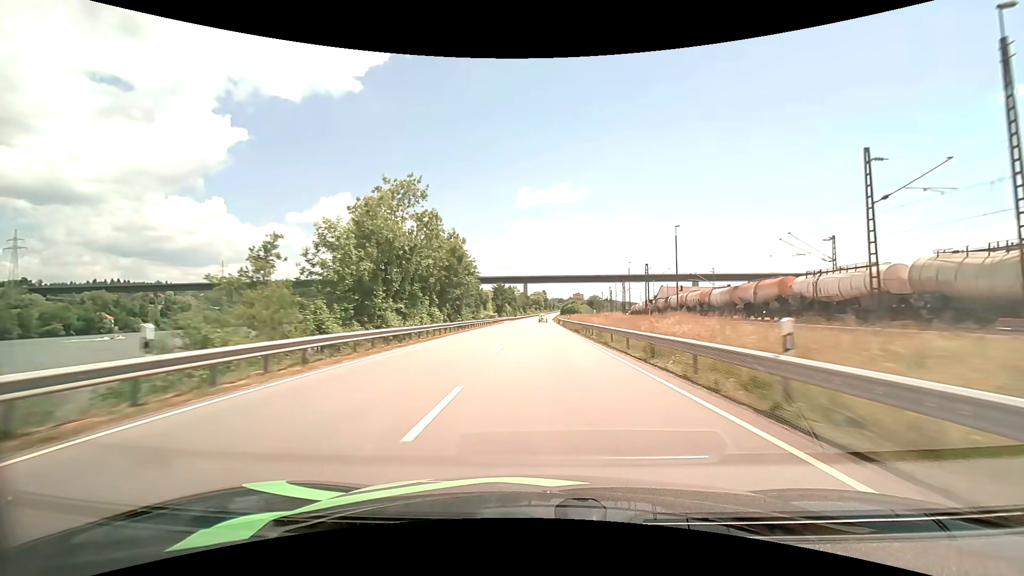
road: primary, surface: asphalt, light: Day
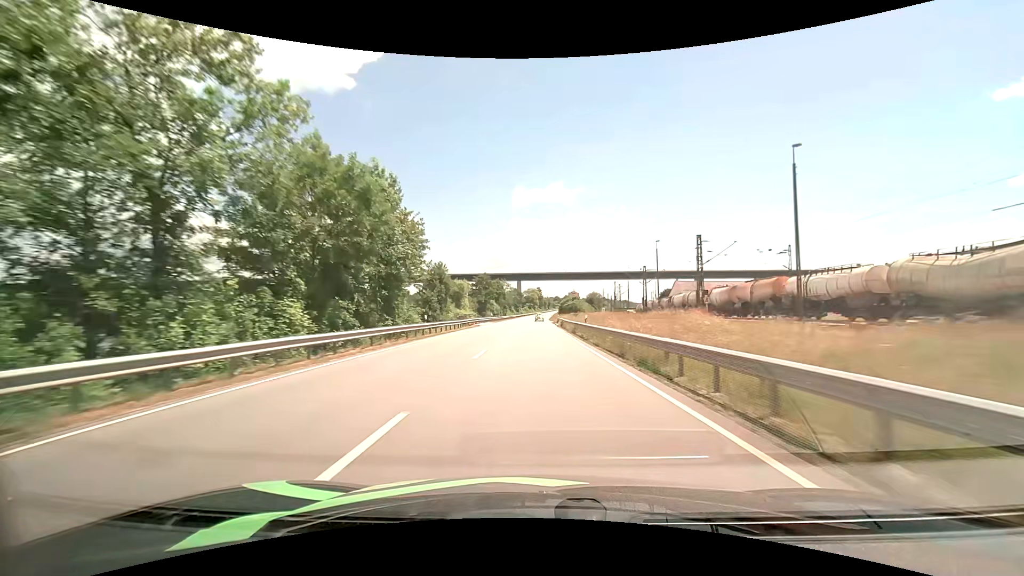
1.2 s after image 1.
(+0.2, +26.7) m; +1°
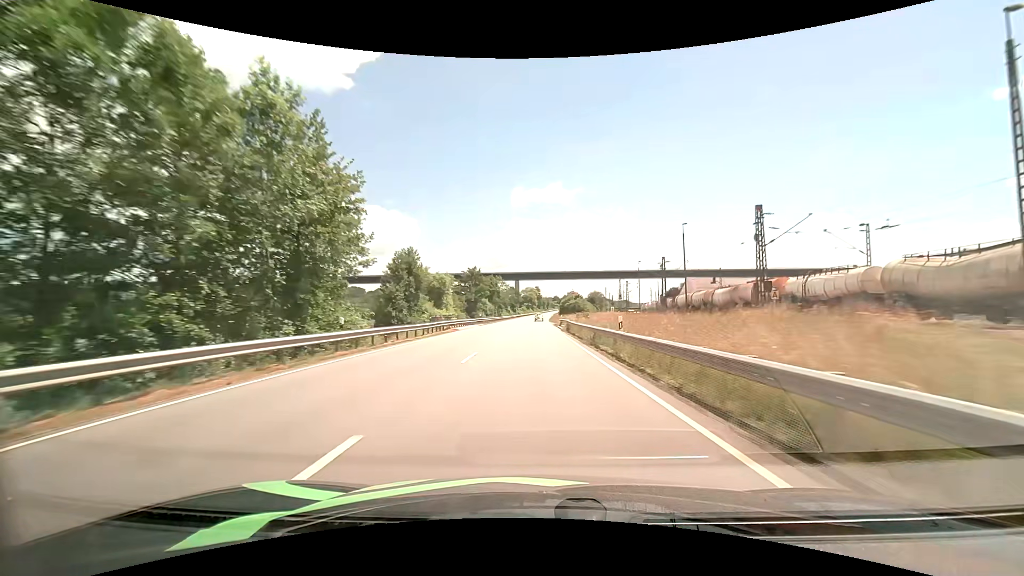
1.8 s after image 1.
(0.0, +13.4) m; 0°
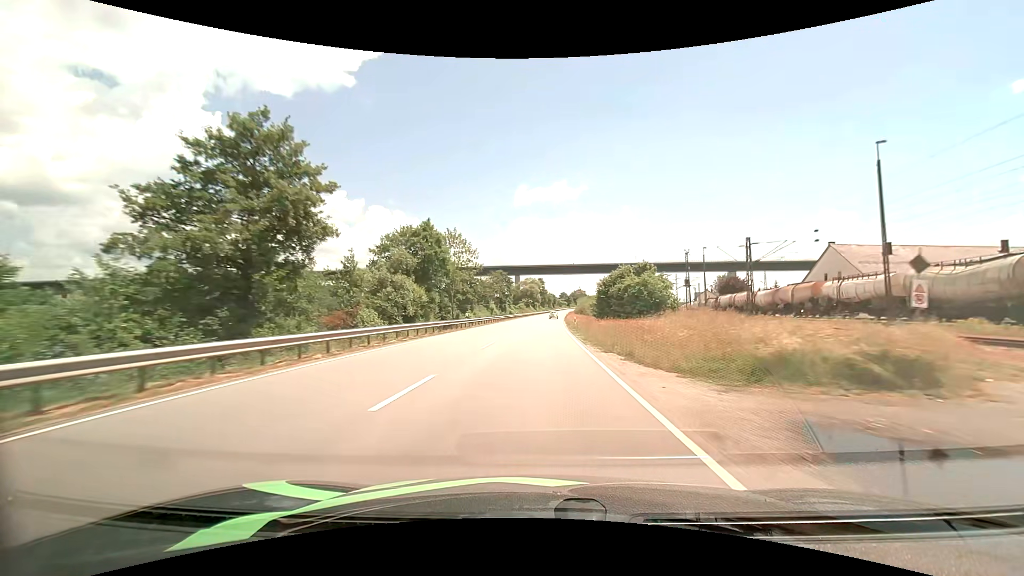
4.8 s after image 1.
(+0.1, +67.1) m; 0°
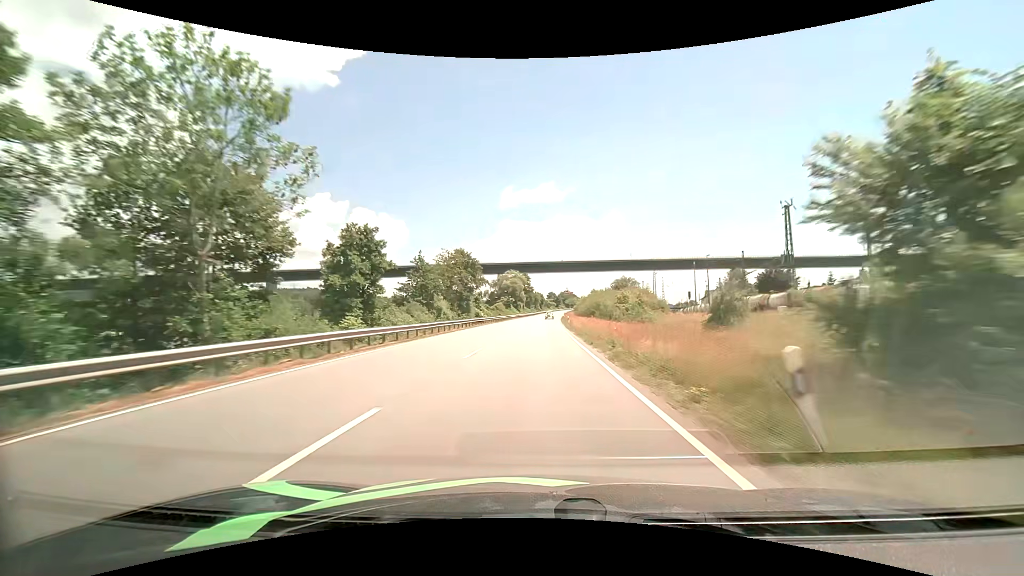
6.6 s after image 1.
(+0.5, +39.9) m; +1°
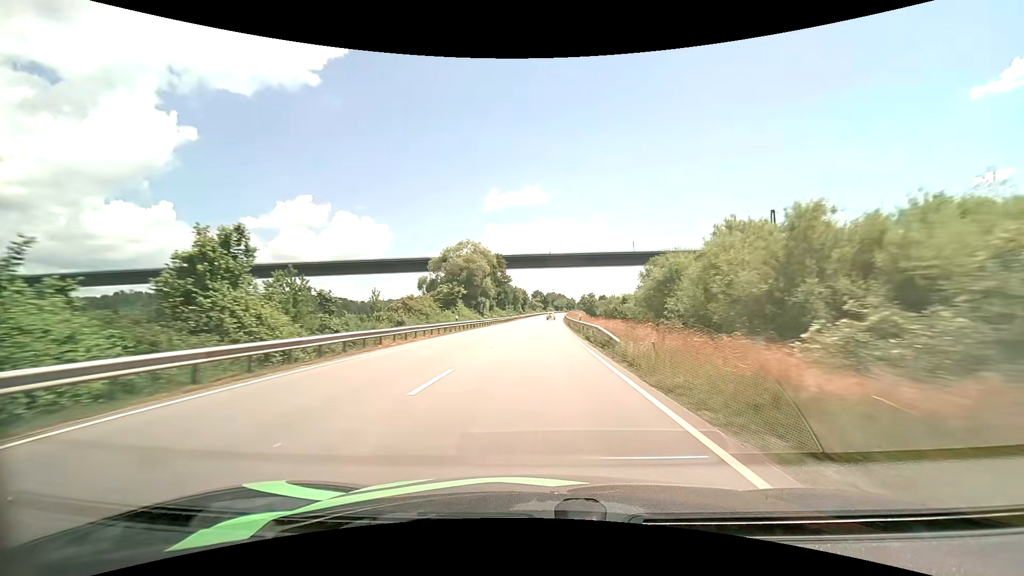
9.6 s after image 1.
(+1.0, +66.9) m; +2°
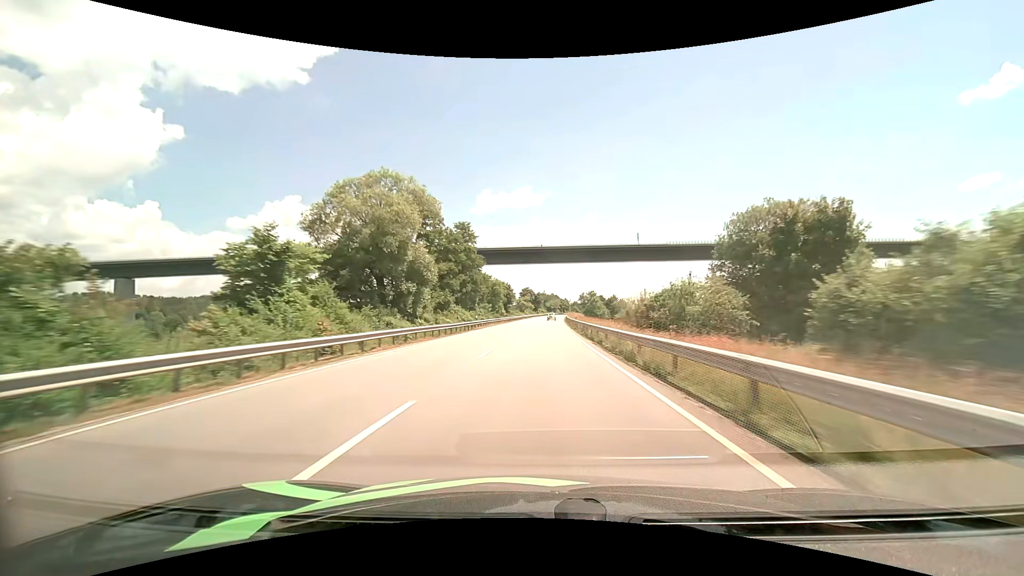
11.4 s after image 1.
(+0.3, +40.8) m; +1°
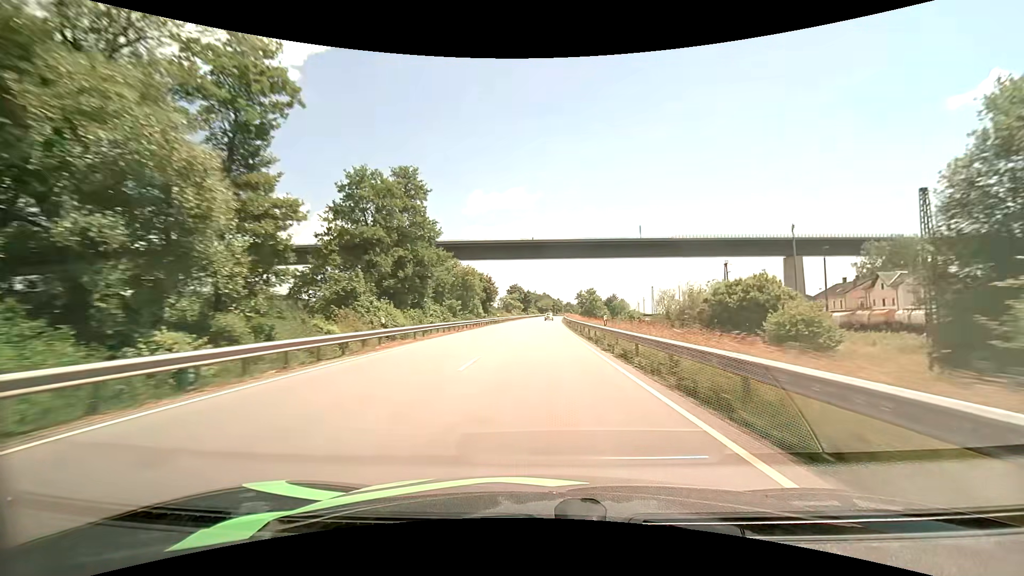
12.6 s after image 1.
(+0.3, +27.9) m; +1°
(0, +10) (0, +20) (0, +30) (0, +40) (+1, +50) (+1, +60) (+1, +70) (+2, +80) (+2, +90) (+2, +100) m
